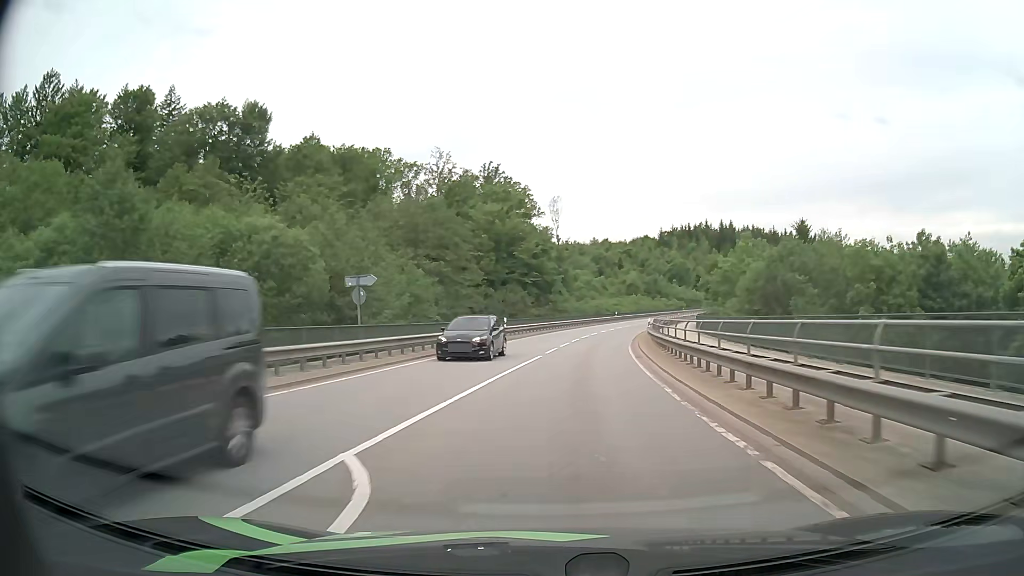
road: secondary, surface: asphalt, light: Day
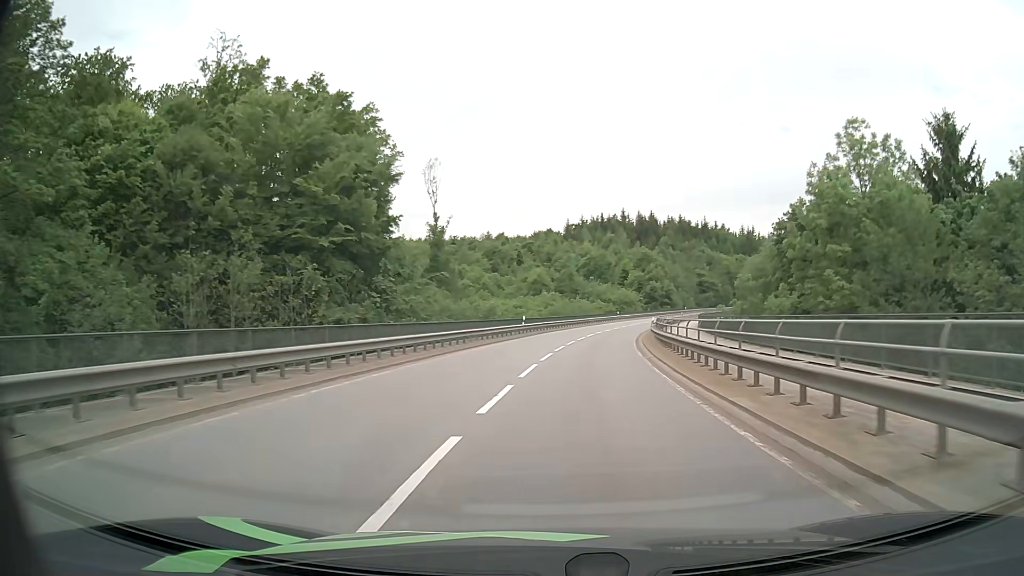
(+3.5, +46.7) m; +9°
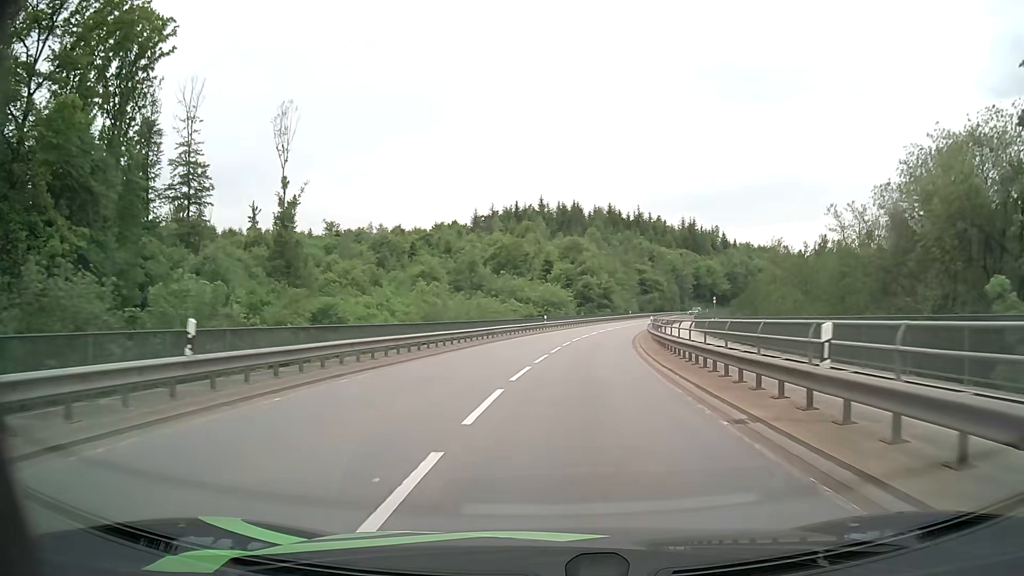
(+2.3, +36.9) m; +8°
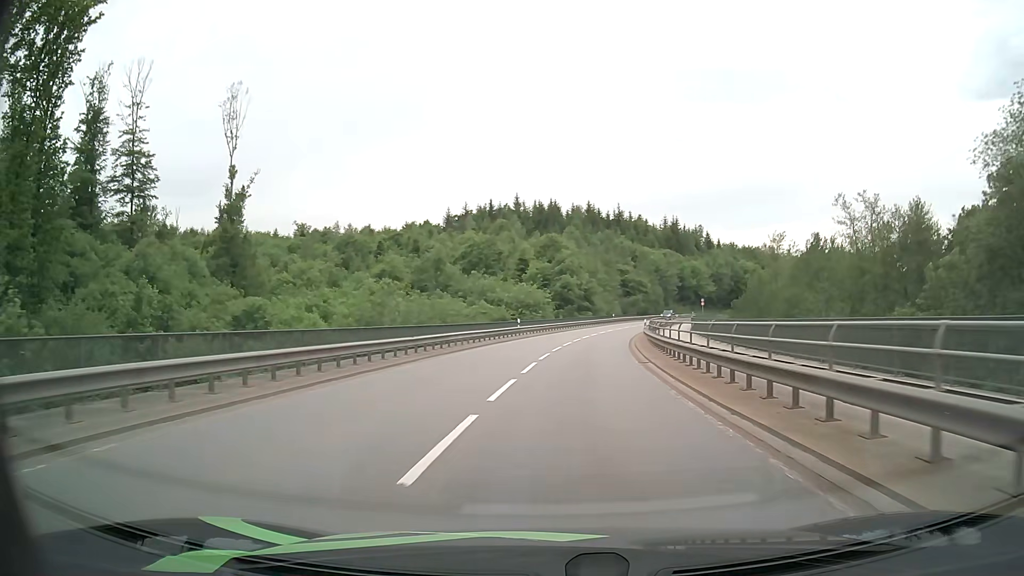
(+0.1, +9.1) m; +2°
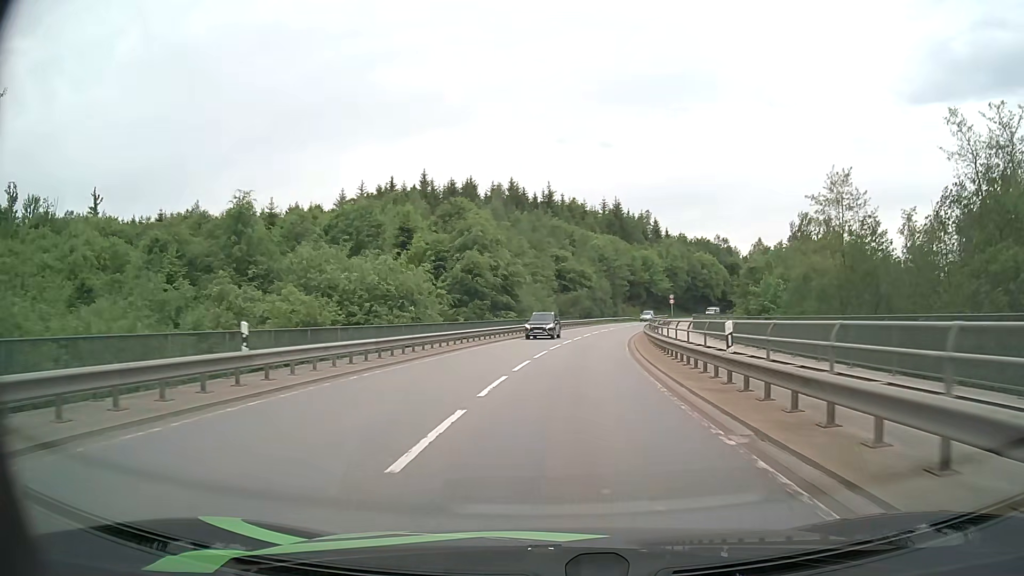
(+2.2, +35.4) m; +7°
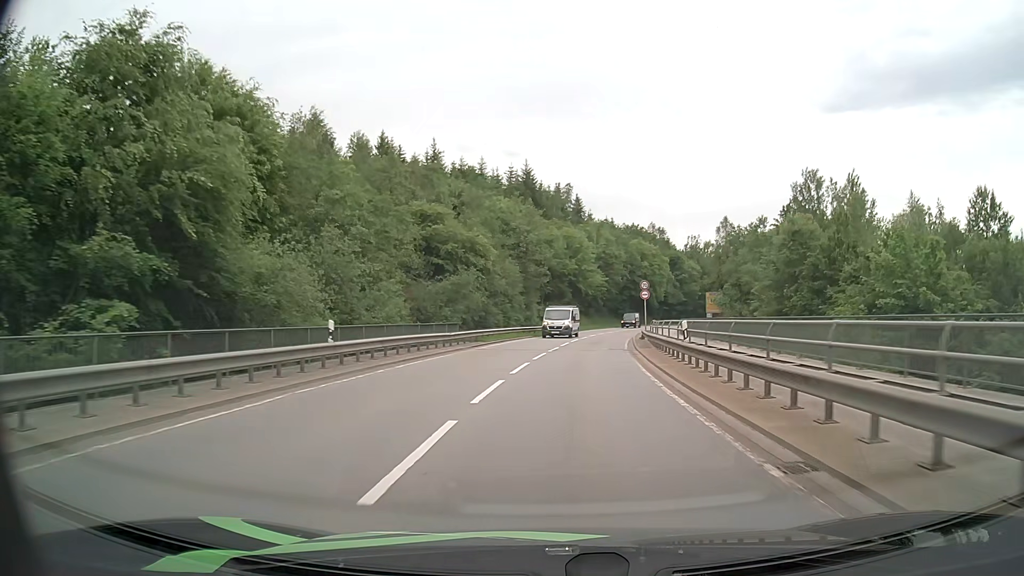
(+2.9, +42.9) m; +8°
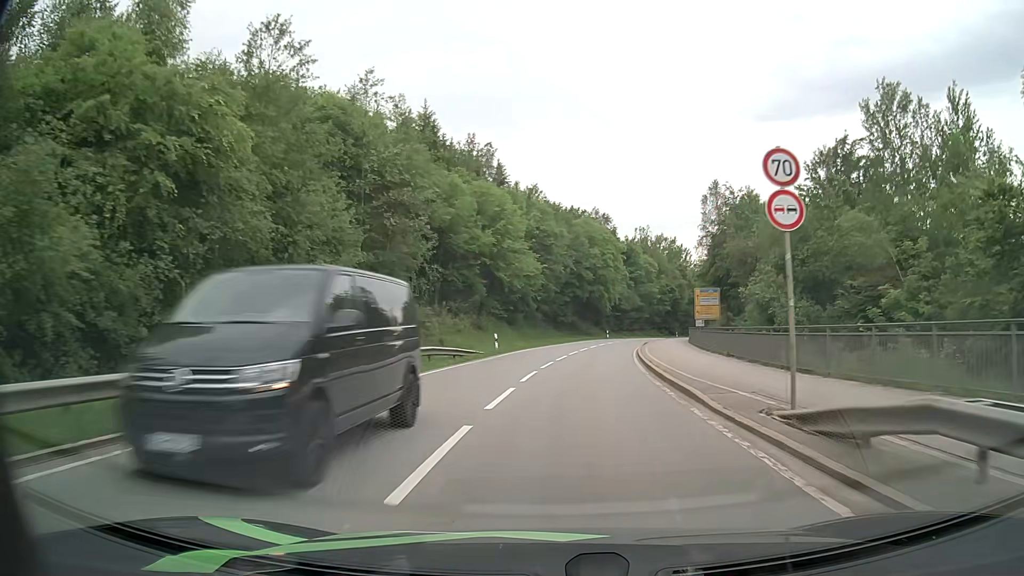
(+2.0, +35.7) m; +6°
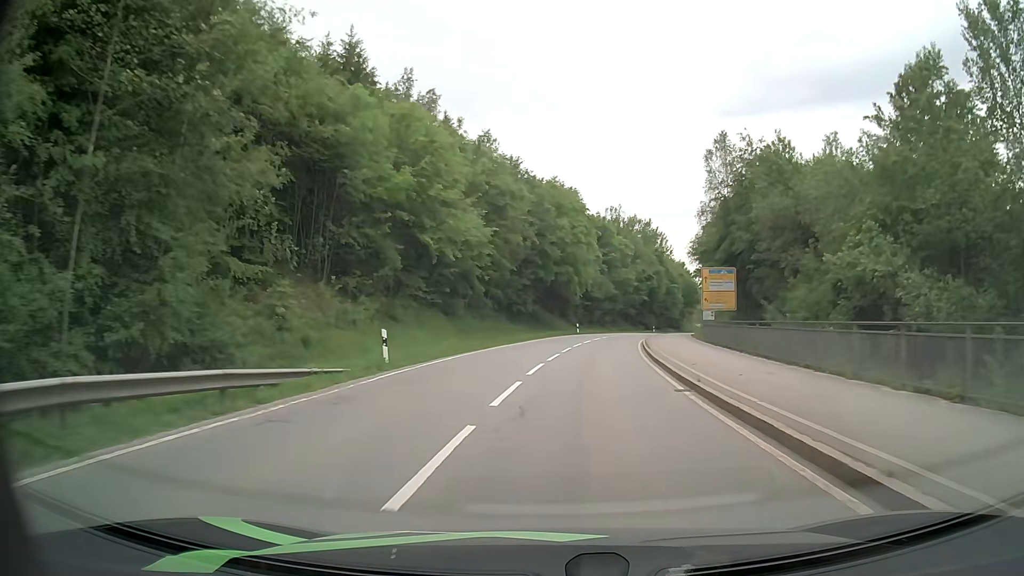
(+0.5, +18.3) m; +3°
(0, +10) (+1, +20) (+2, +30) (+3, +40) (+5, +50) (+7, +59) (+9, +69) (+12, +79) (+14, +88) (+18, +98) m
